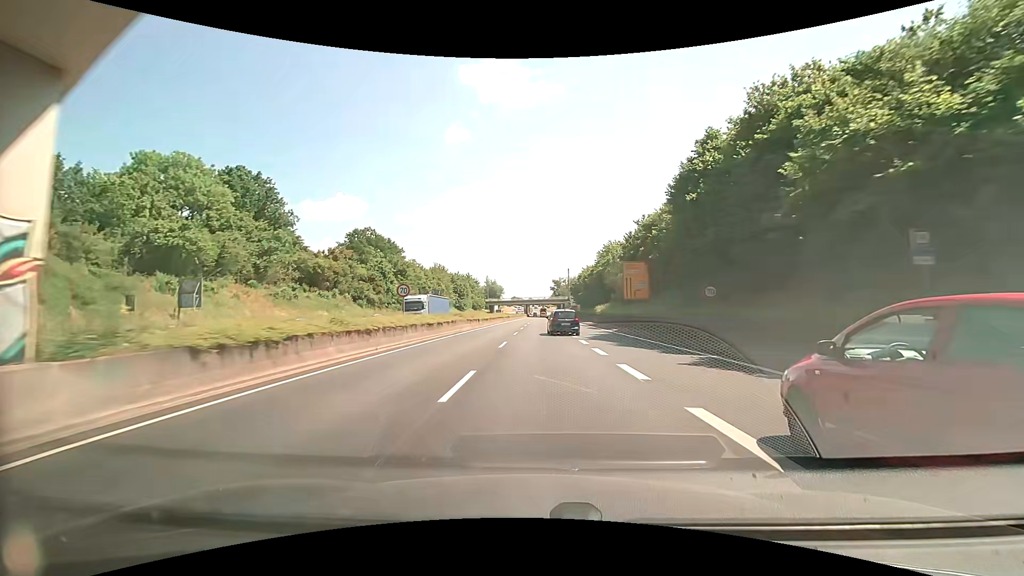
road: trunk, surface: asphalt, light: Day
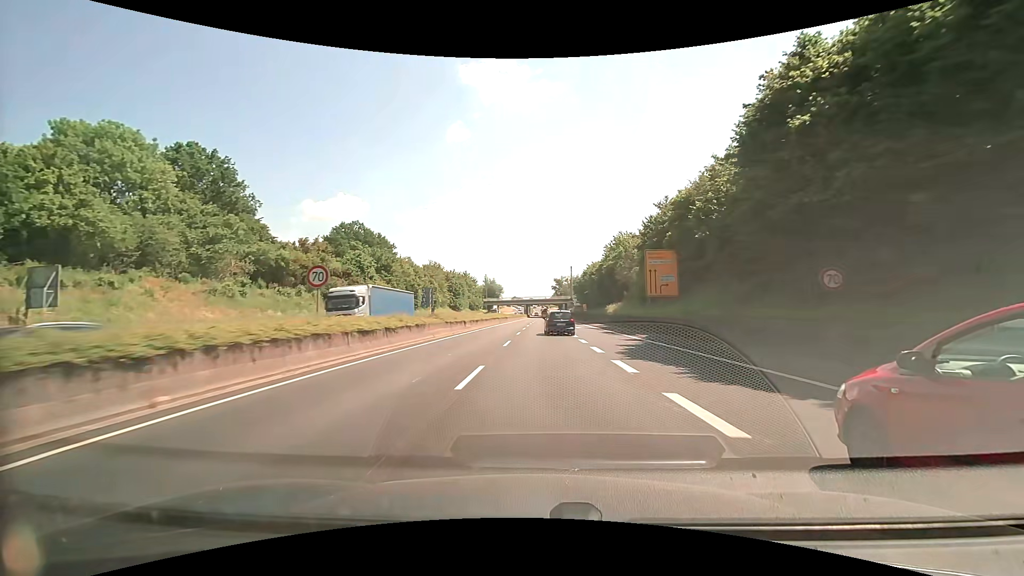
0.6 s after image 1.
(-0.2, +10.7) m; -2°
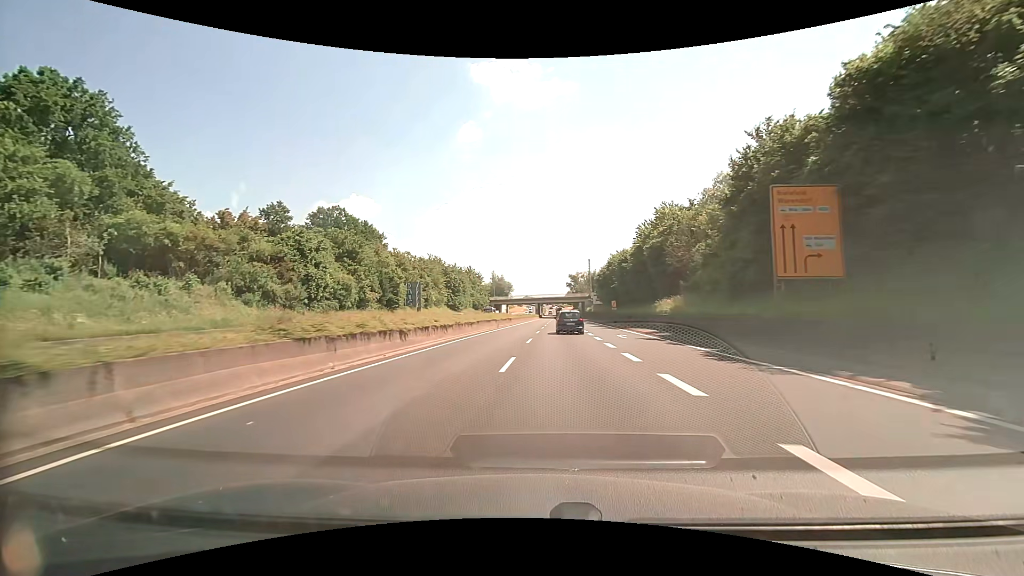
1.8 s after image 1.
(-0.1, +21.5) m; -1°
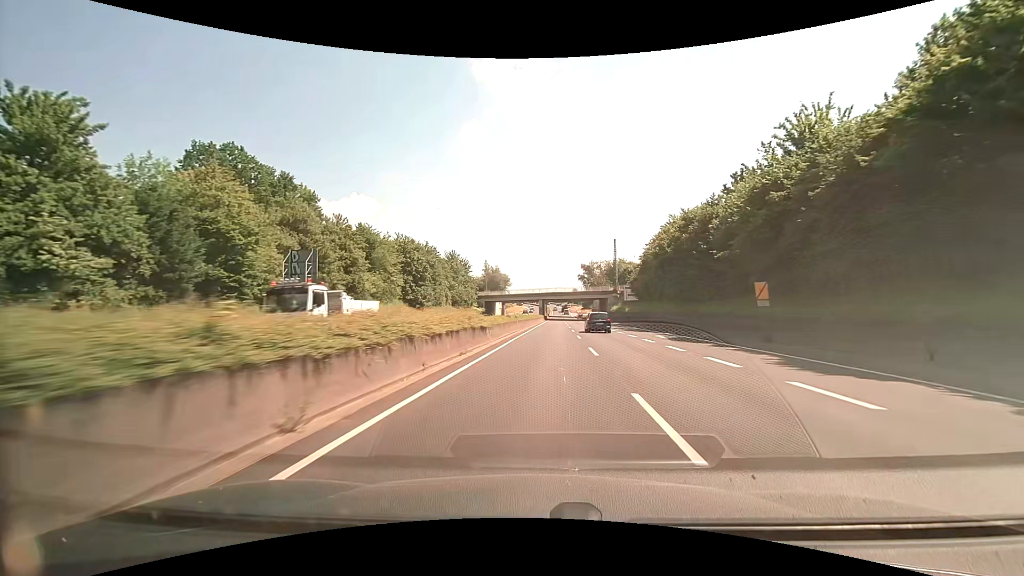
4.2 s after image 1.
(-1.3, +42.9) m; -1°
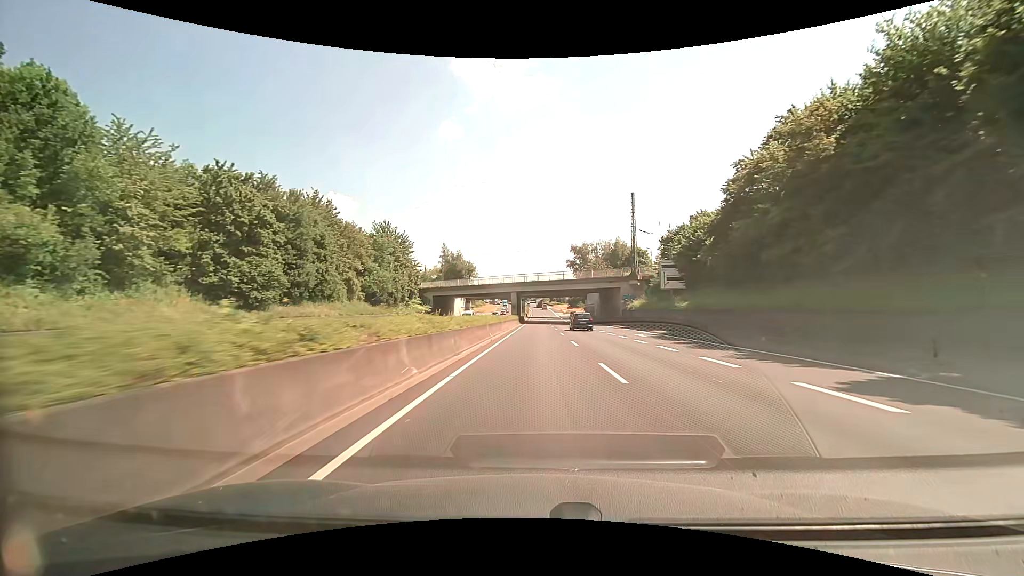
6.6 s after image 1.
(+1.5, +43.0) m; +2°
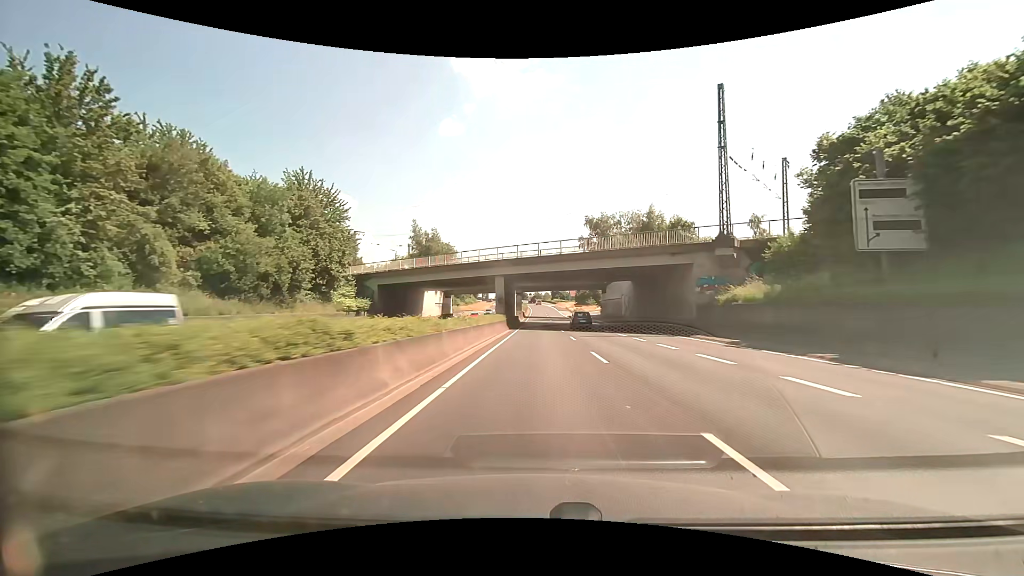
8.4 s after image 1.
(+0.1, +32.3) m; 0°
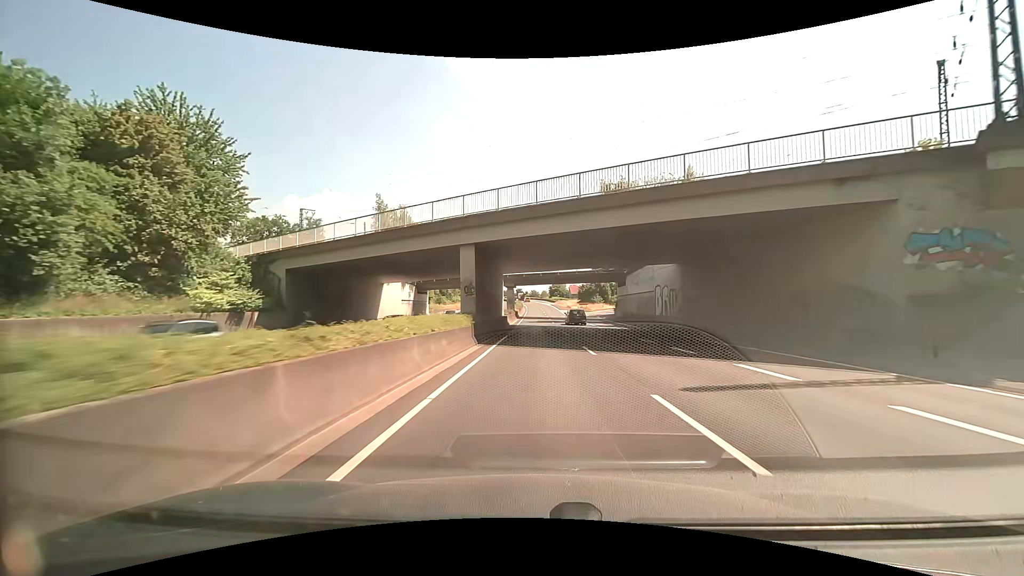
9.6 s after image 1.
(+0.1, +21.6) m; 0°
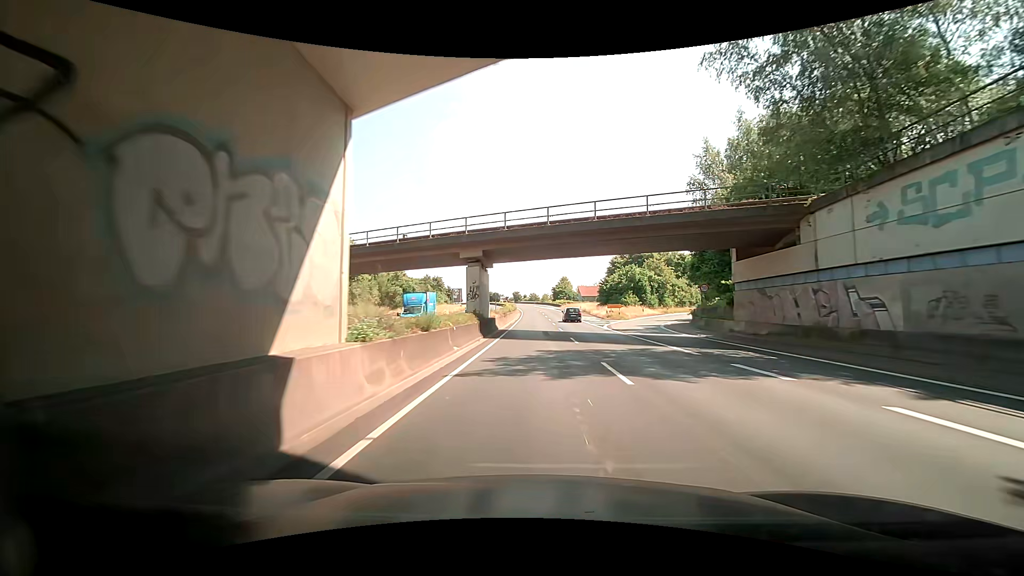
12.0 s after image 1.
(+0.2, +43.0) m; +2°
(0, +10) (0, +20) (-1, +30) (-1, +40) (-1, +50) (-1, +60) (-1, +70) (0, +80) (0, +90) (0, +100) m
